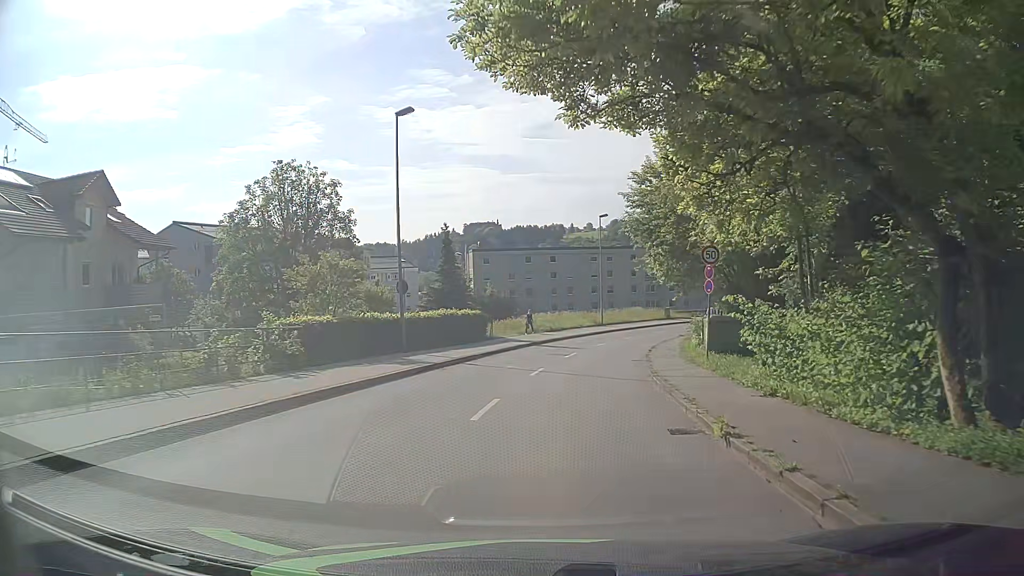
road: tertiary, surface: asphalt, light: Day
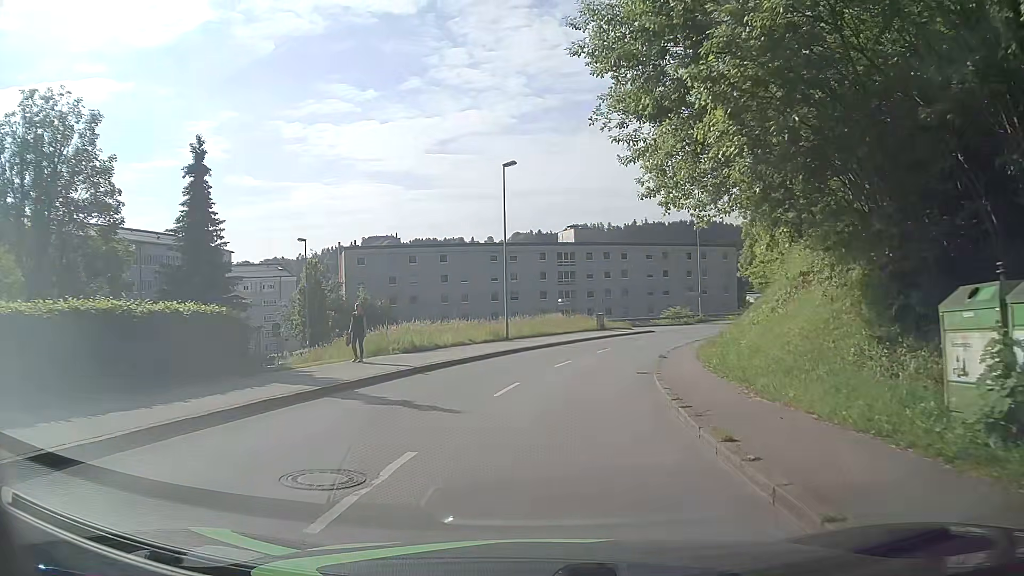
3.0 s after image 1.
(+1.7, +23.3) m; +8°
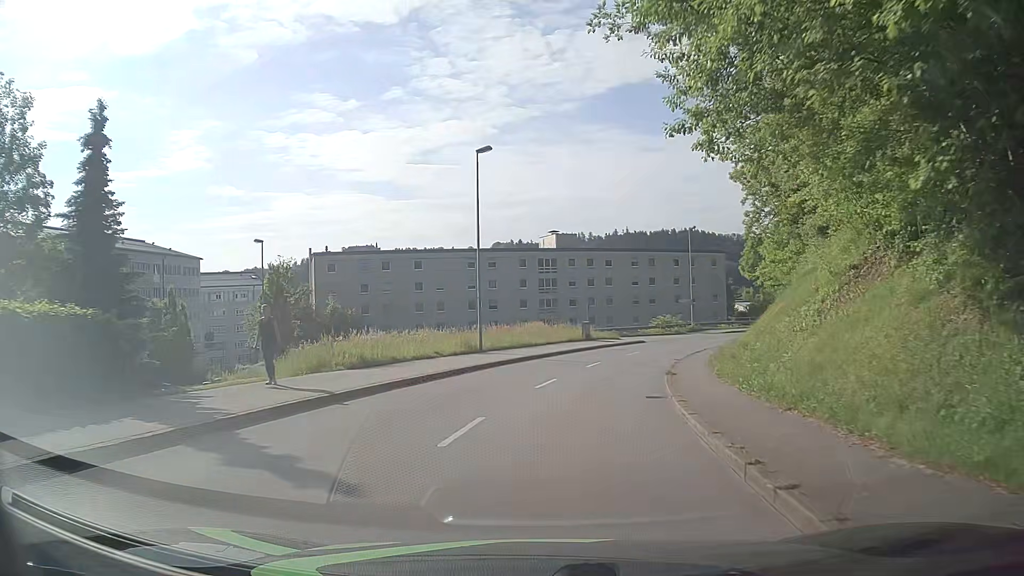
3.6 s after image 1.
(+0.1, +5.2) m; +2°
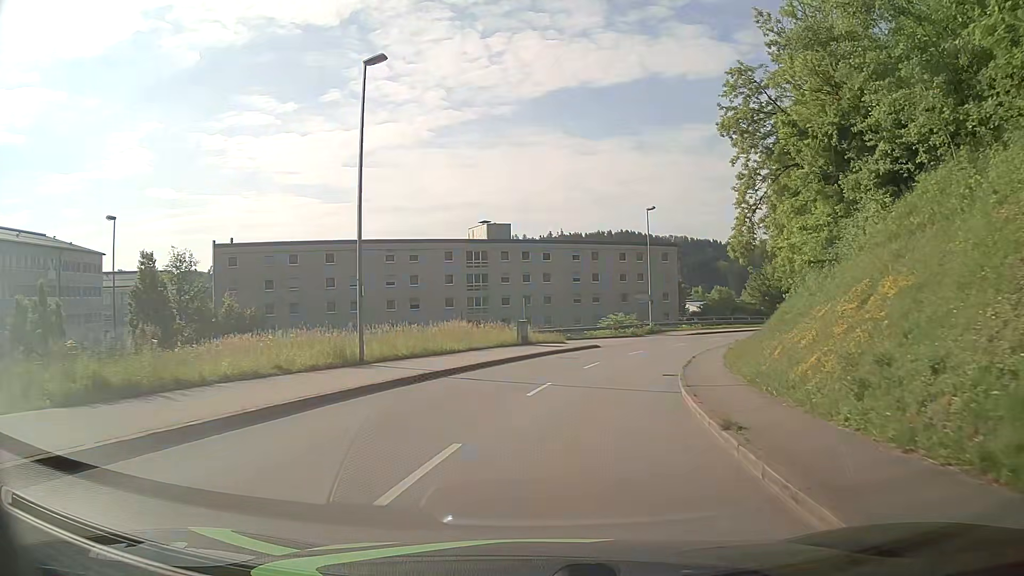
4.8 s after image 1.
(+0.5, +11.9) m; +5°
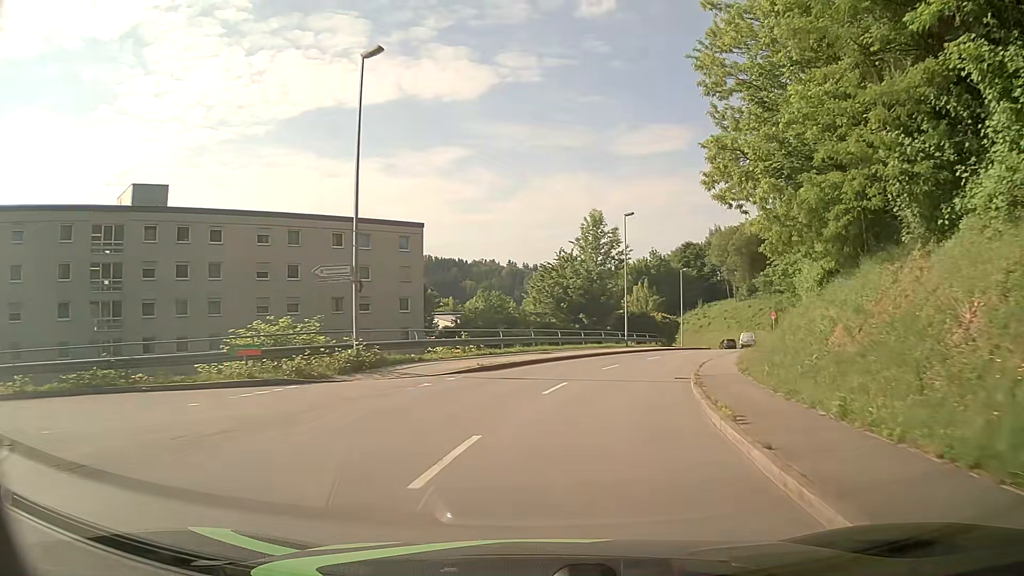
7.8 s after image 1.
(+6.4, +34.1) m; +22°
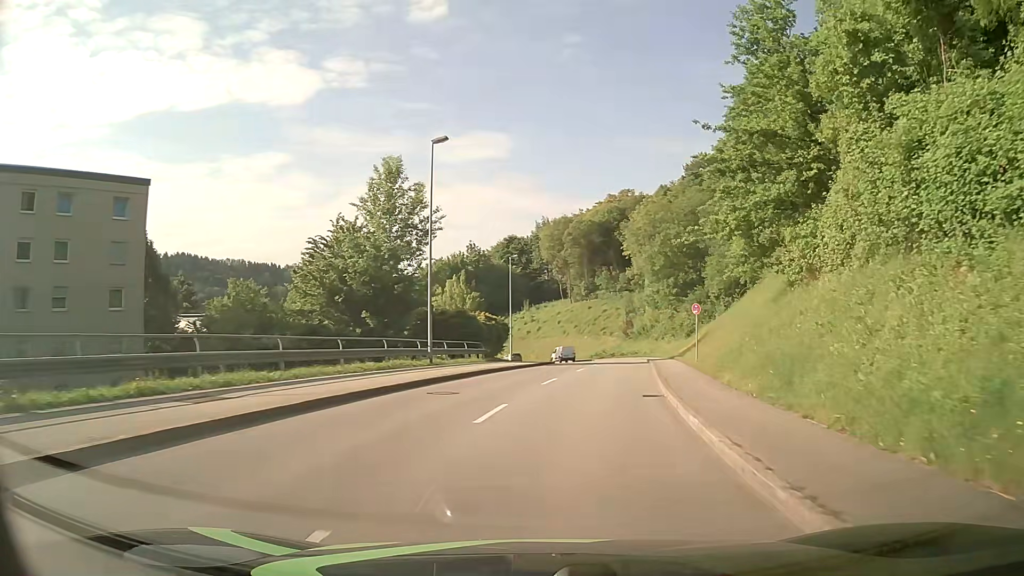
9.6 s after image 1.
(+3.0, +21.6) m; +16°
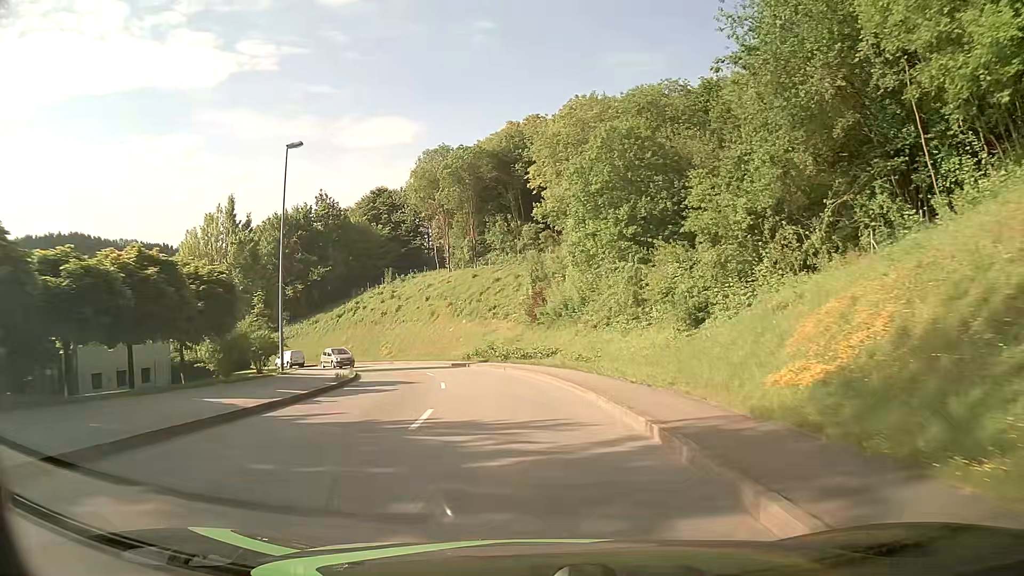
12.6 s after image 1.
(+4.6, +36.0) m; +9°
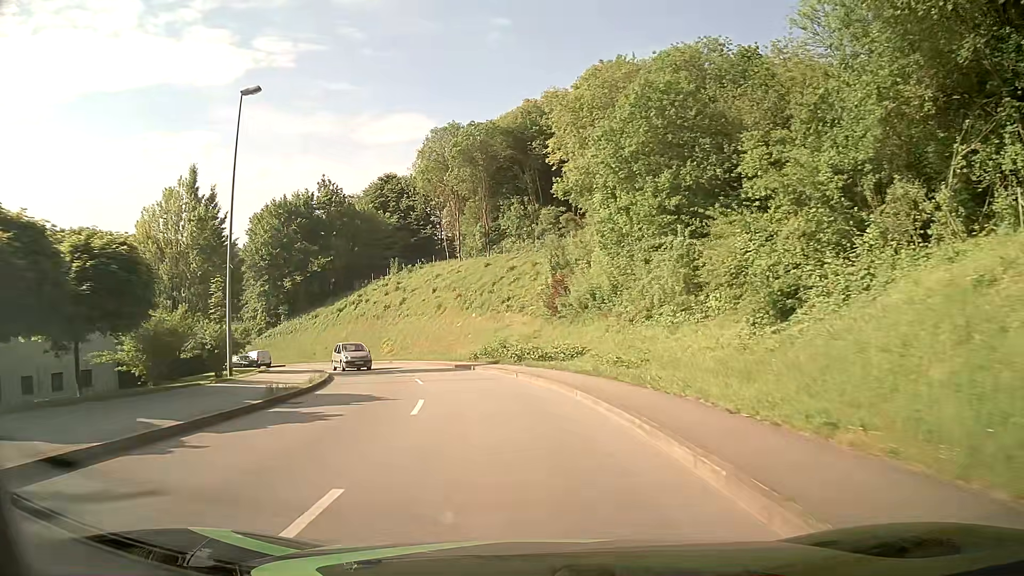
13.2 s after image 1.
(-0.1, +7.1) m; -2°
(0, +10) (-1, +20) (-4, +30) (-7, +39) (-12, +48) (-18, +56) (-25, +63) (-33, +69) (-41, +75) (-50, +79) m
